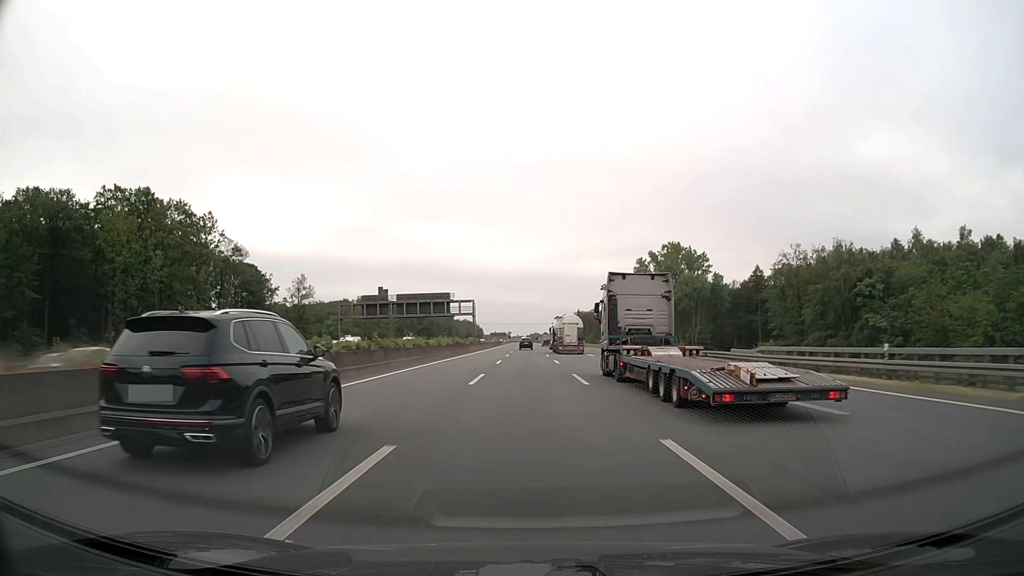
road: motorway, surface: asphalt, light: Day
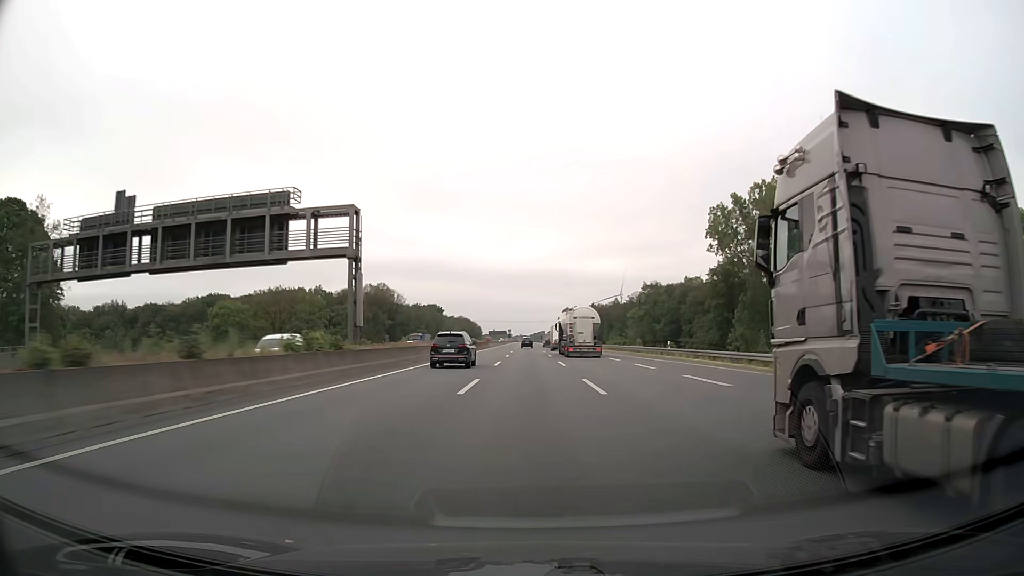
(-0.1, +76.3) m; 0°
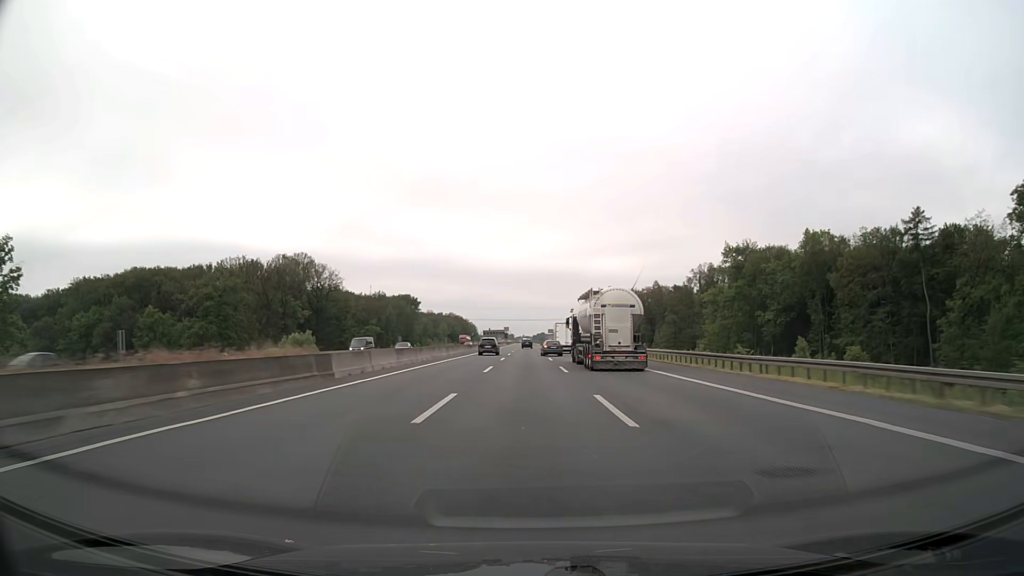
(0.0, +95.3) m; 0°
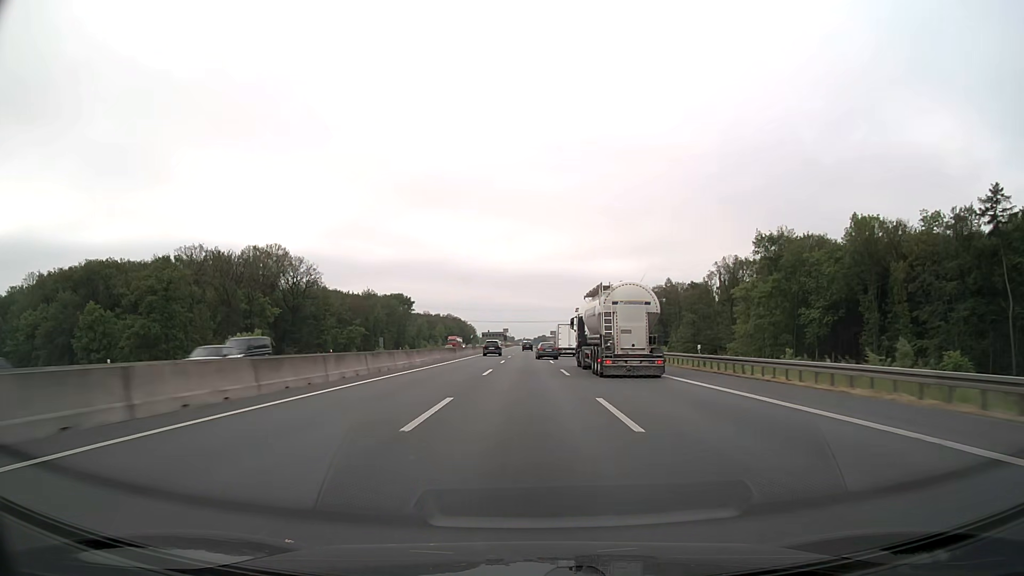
(0.0, +19.1) m; 0°
(0, +10) (0, +20) (0, +30) (0, +40) (0, +50) (0, +60) (0, +70) (0, +80) (0, +90) (0, +100) m
